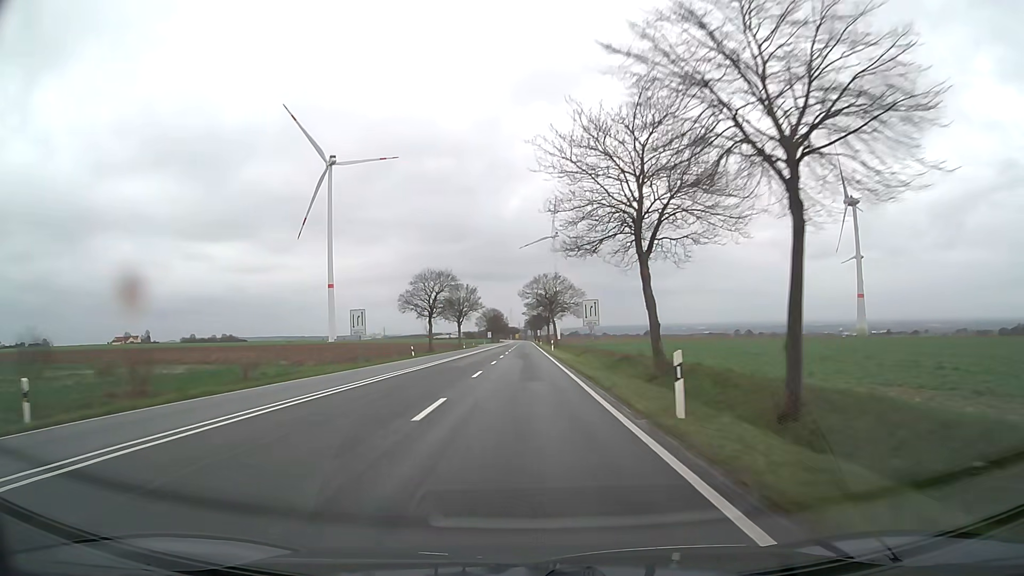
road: primary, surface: asphalt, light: Day
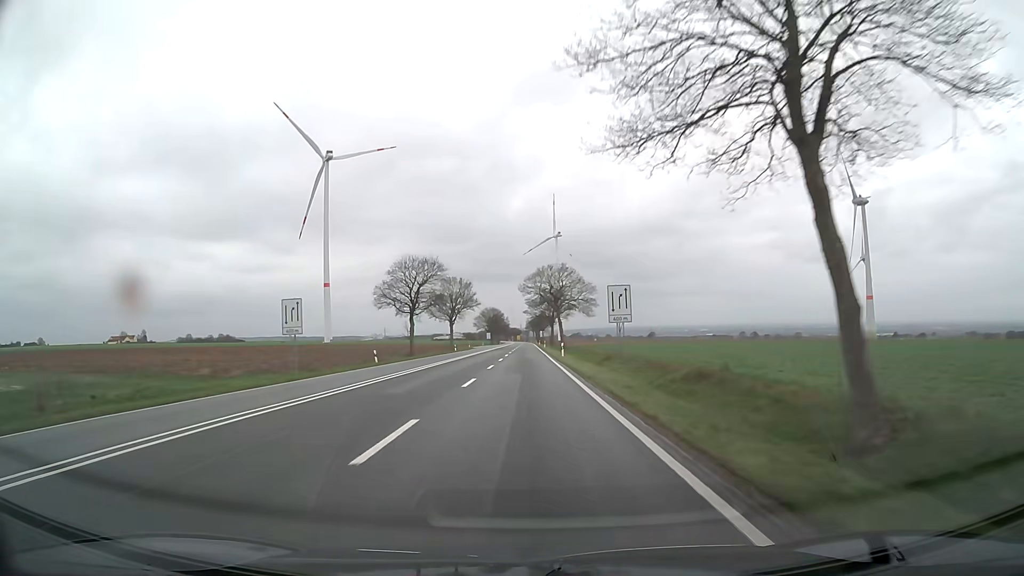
(0.0, +15.7) m; 0°
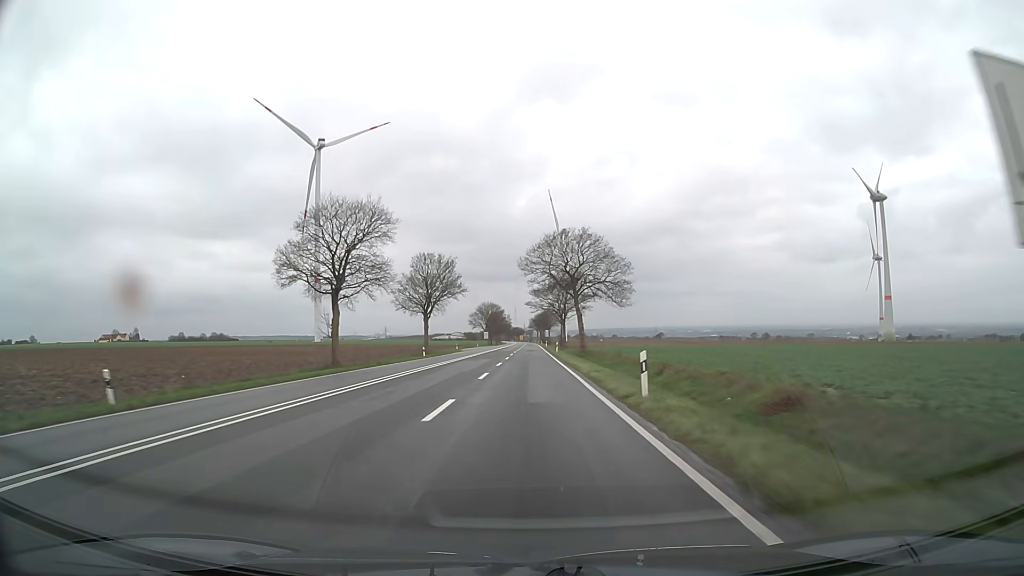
(-0.1, +31.6) m; 0°
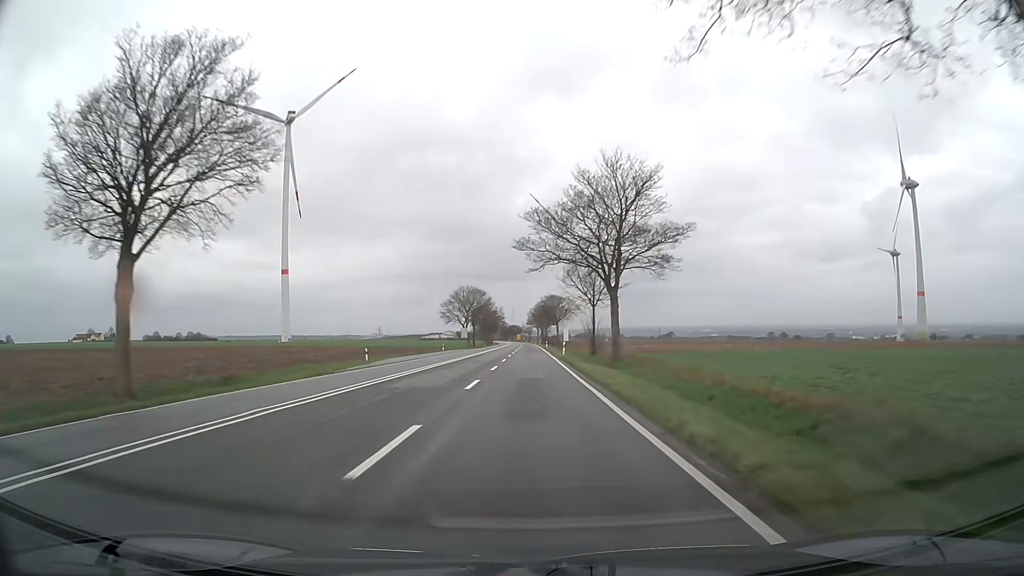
(+0.2, +63.2) m; 0°
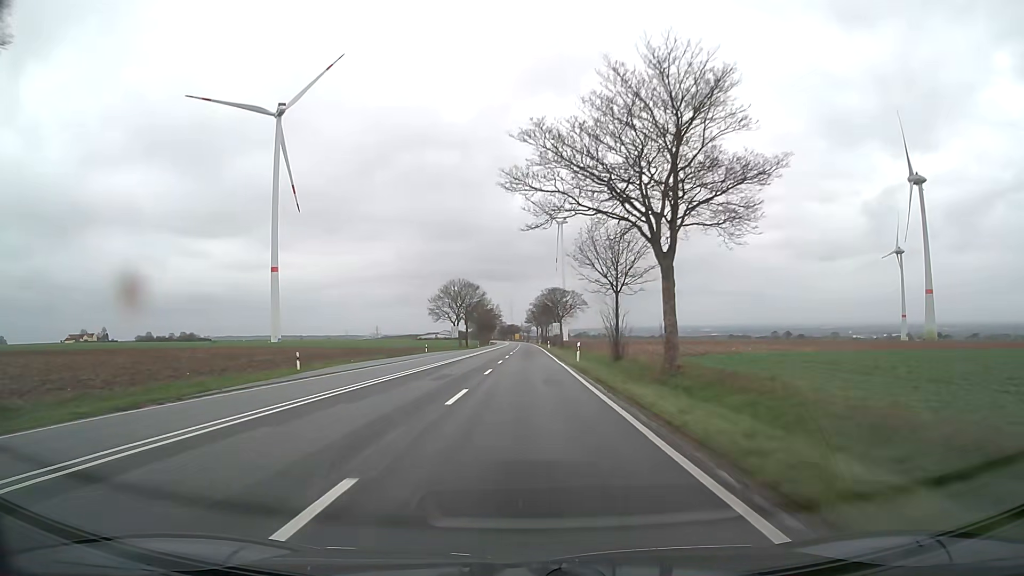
(0.0, +15.8) m; 0°
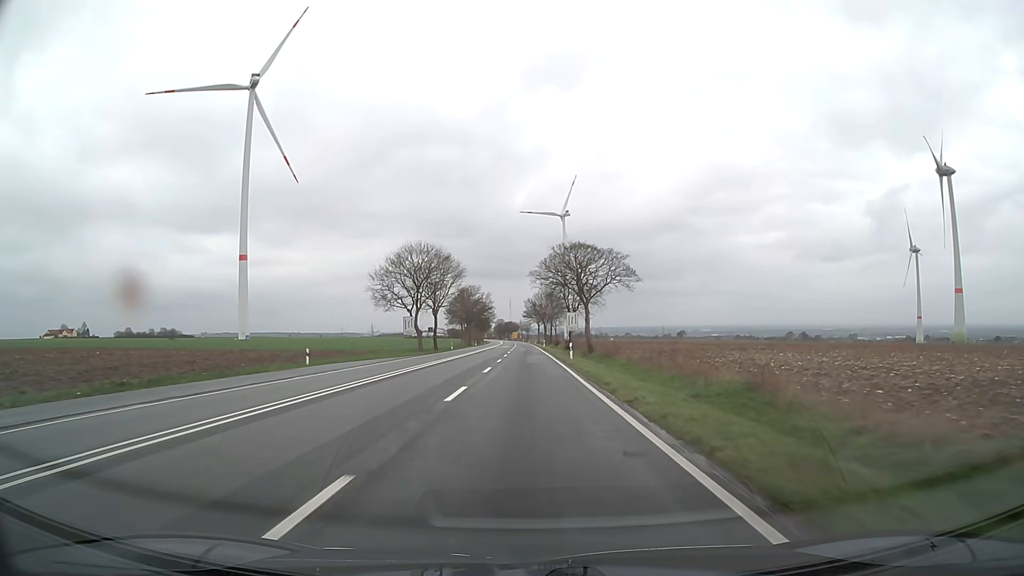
(+0.1, +46.5) m; 0°
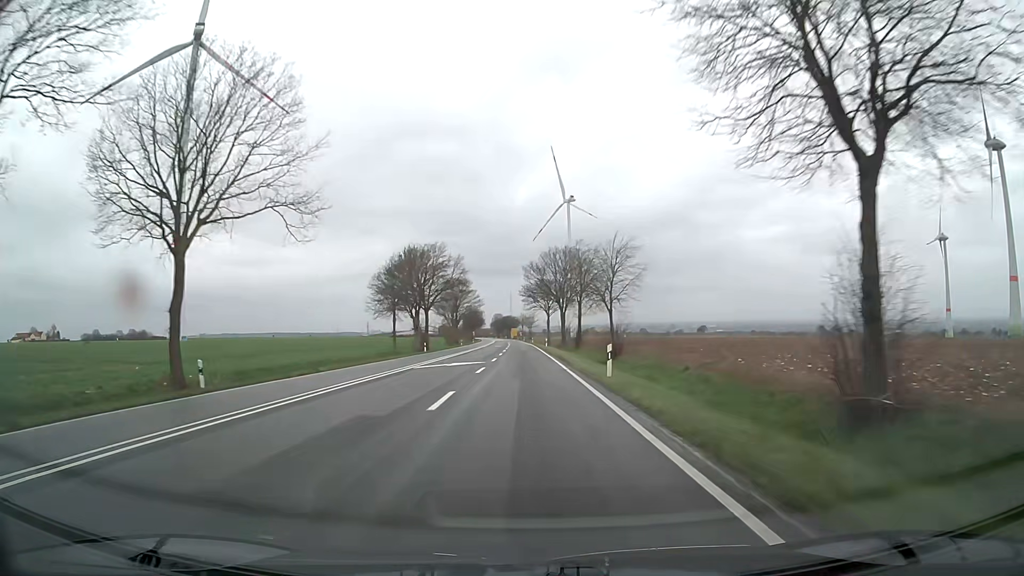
(0.0, +72.4) m; 0°
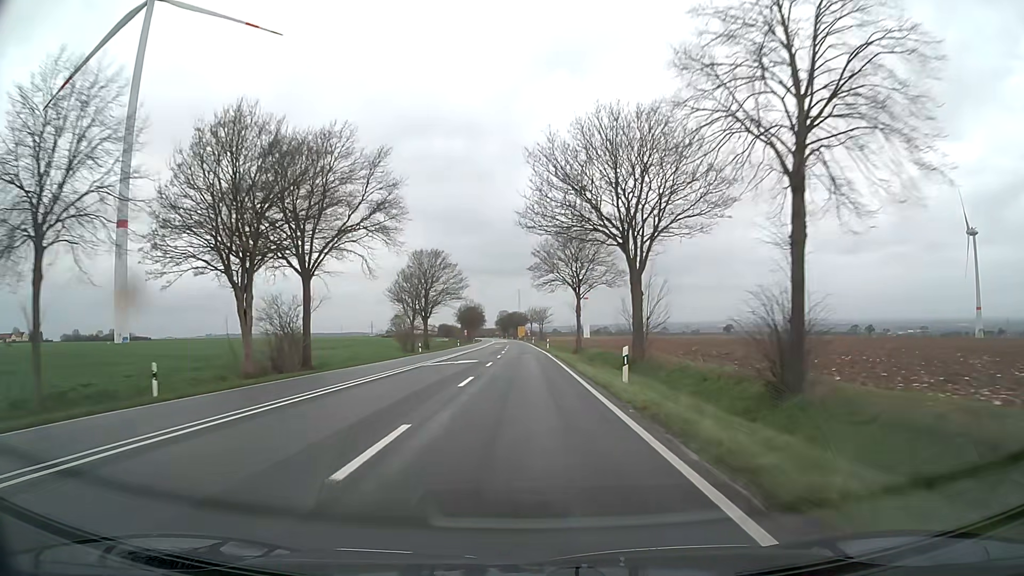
(-0.3, +53.0) m; -1°
(0, +10) (0, +20) (0, +30) (0, +40) (0, +50) (0, +60) (0, +70) (-1, +80) (-1, +90) (-1, +100) m
